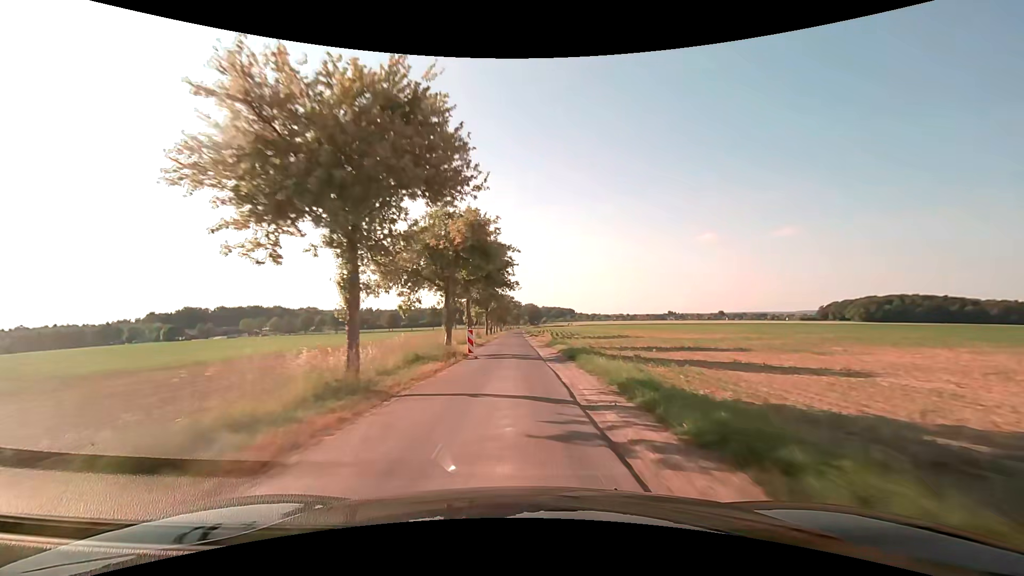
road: unclassified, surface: asphalt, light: Day
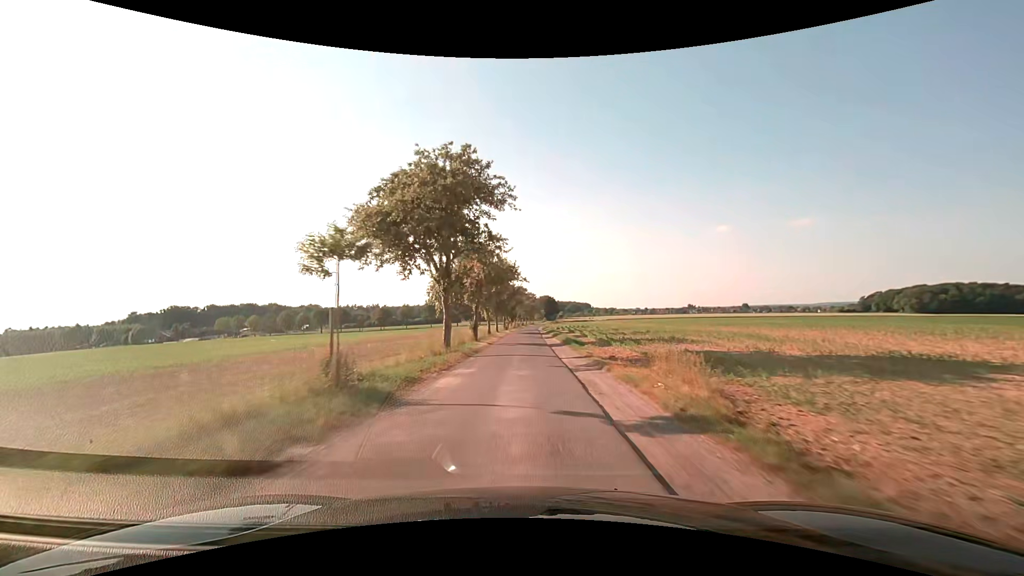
(-0.9, +42.9) m; -2°
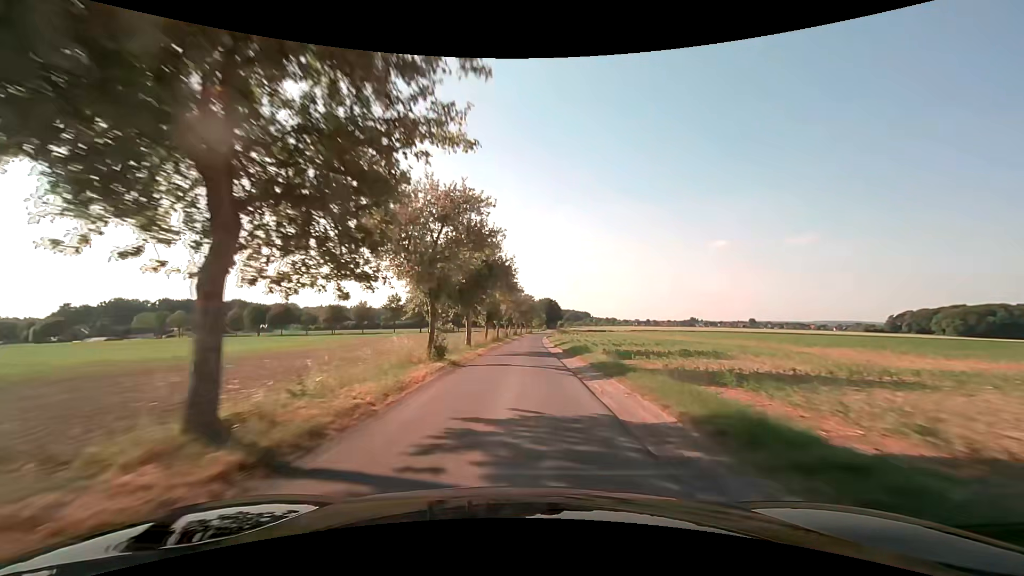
(+0.4, +54.4) m; 0°
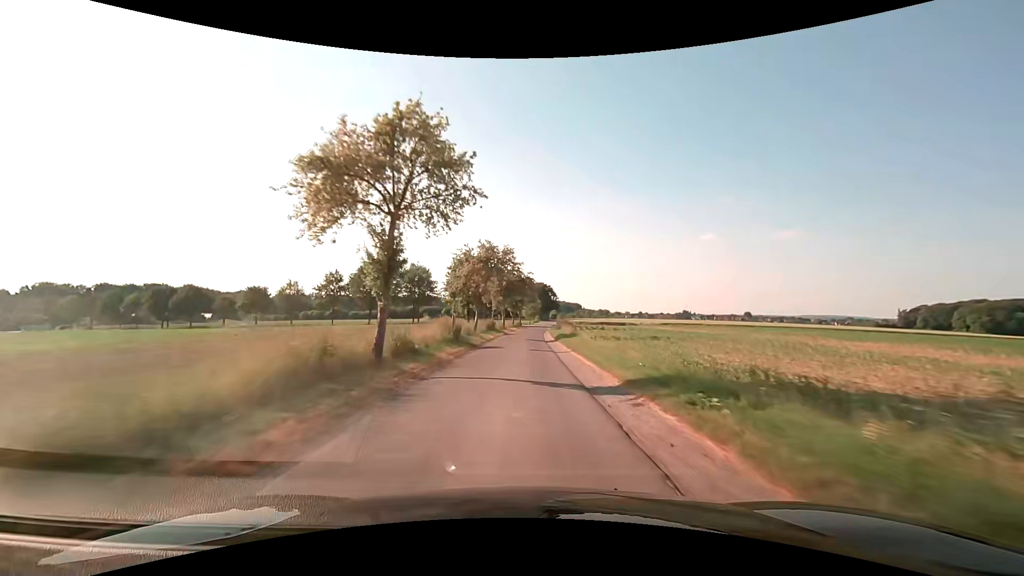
(+0.6, +43.7) m; +1°
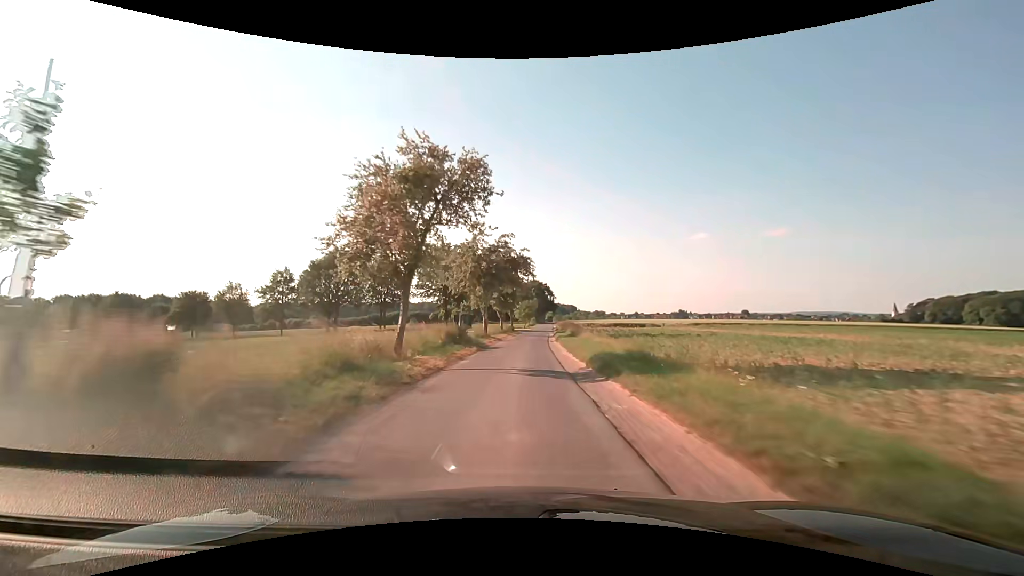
(+0.2, +22.0) m; +1°
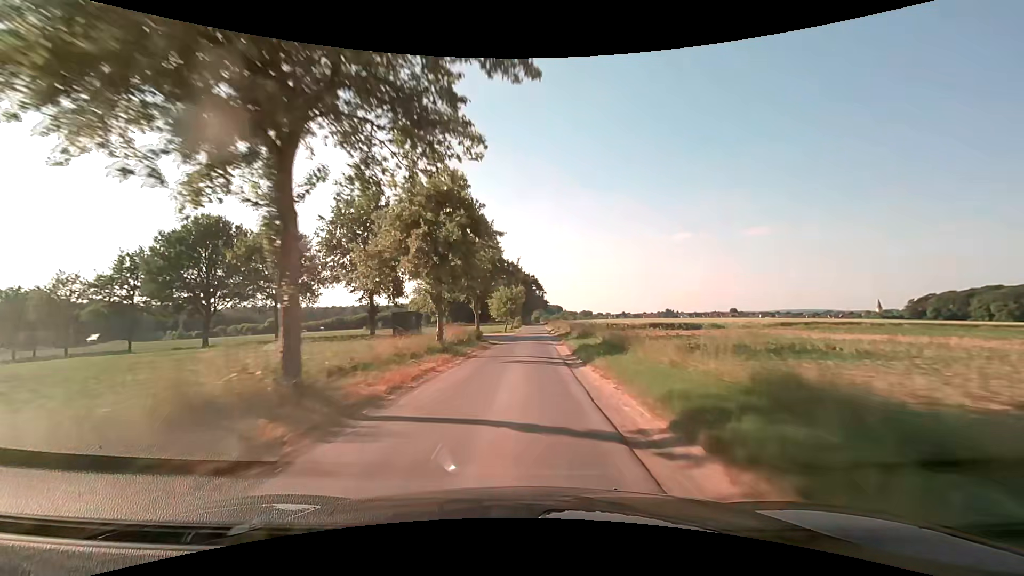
(+0.5, +32.8) m; +2°
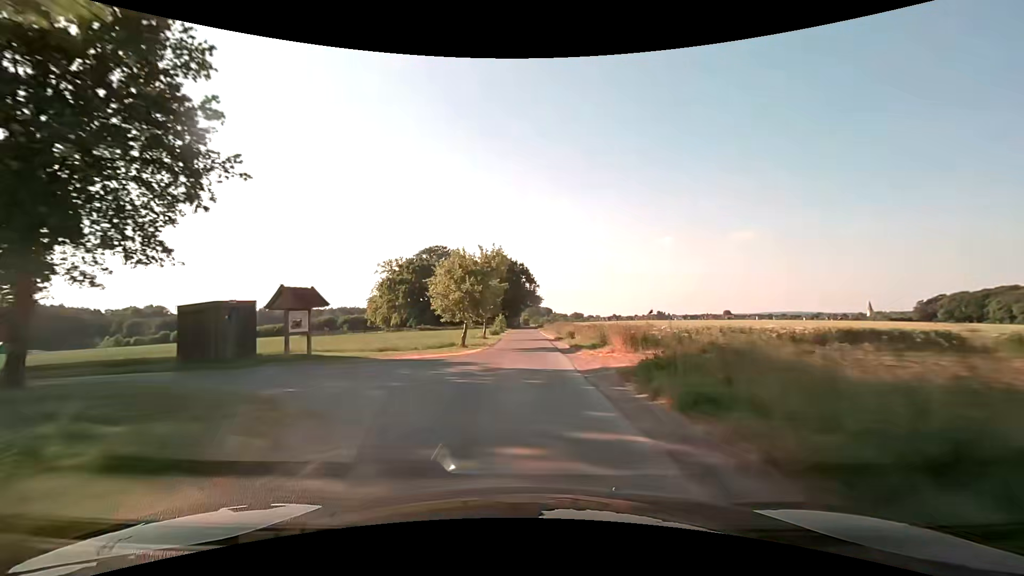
(+0.5, +32.7) m; +1°
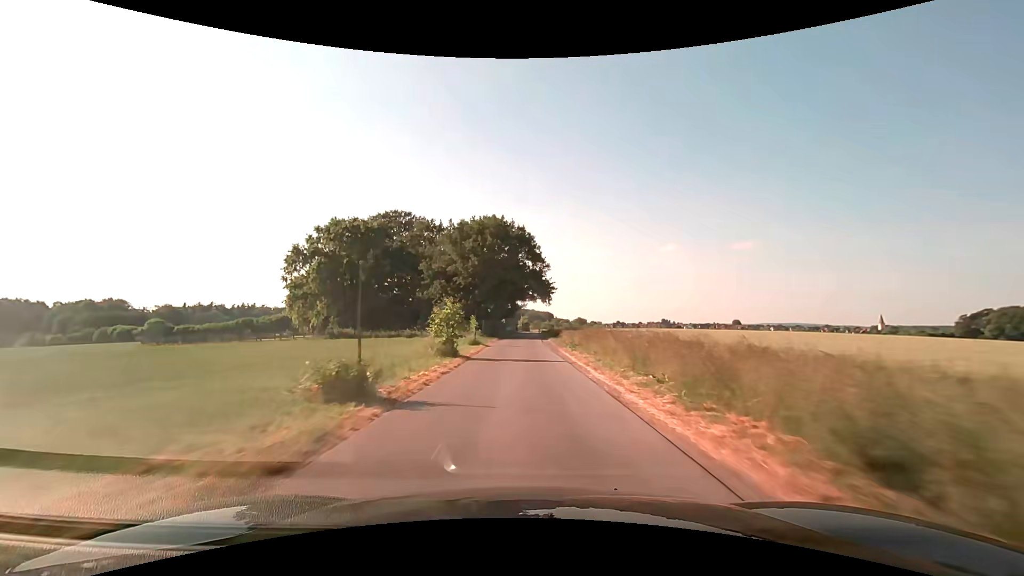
(+0.1, +43.2) m; 0°
(0, +10) (0, +20) (0, +30) (0, +40) (0, +50) (0, +60) (0, +70) (+1, +80) (+1, +90) (+1, +100) m
